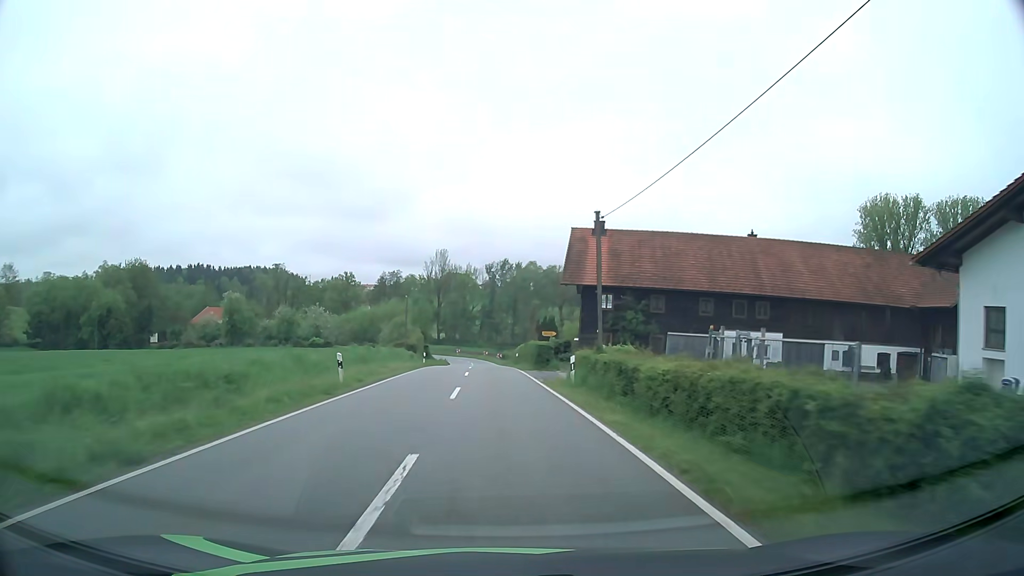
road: tertiary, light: Day
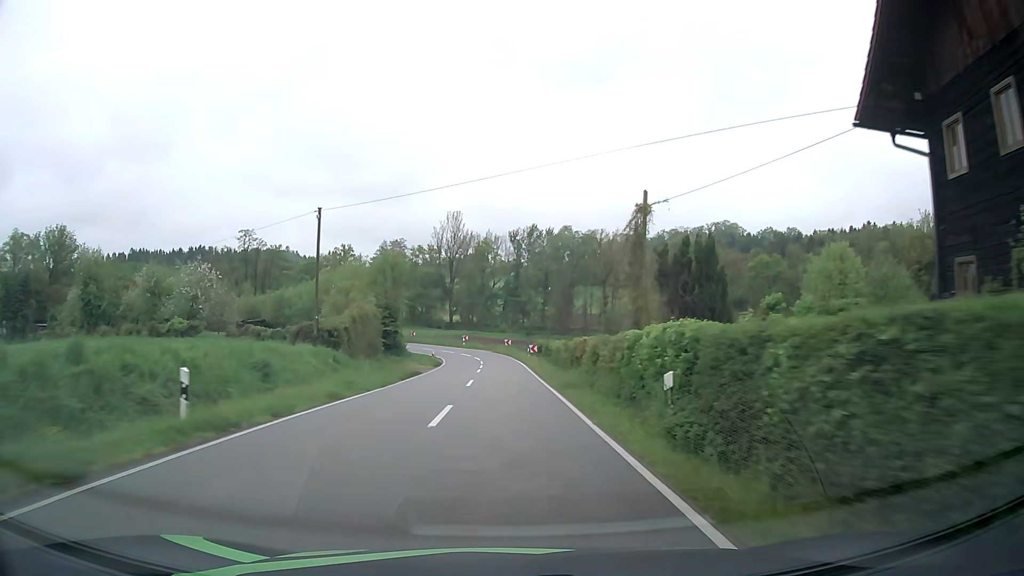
(-1.2, +41.3) m; -2°
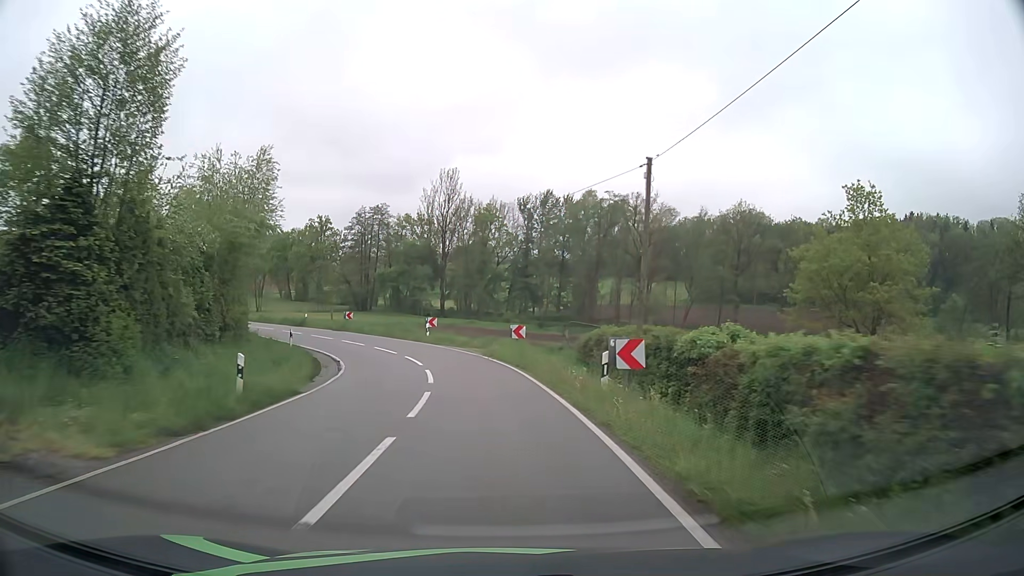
(-0.1, +35.8) m; -1°
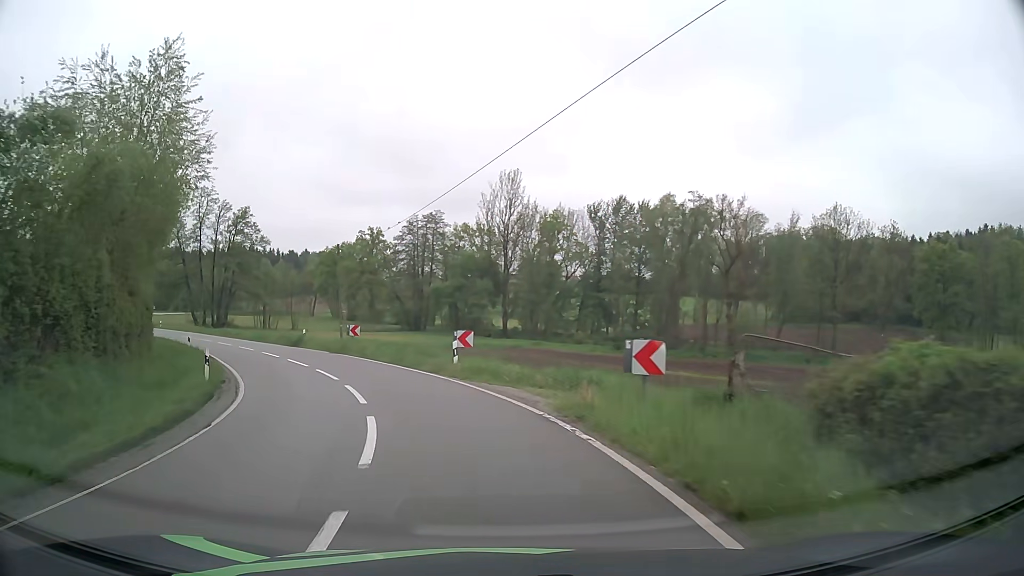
(-0.4, +15.5) m; -5°
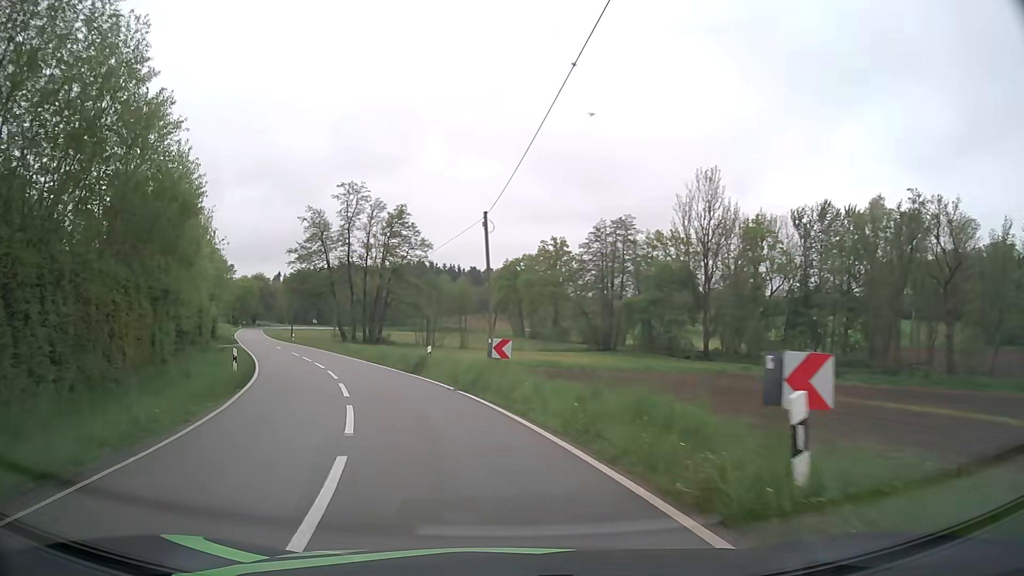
(-2.0, +15.0) m; -16°
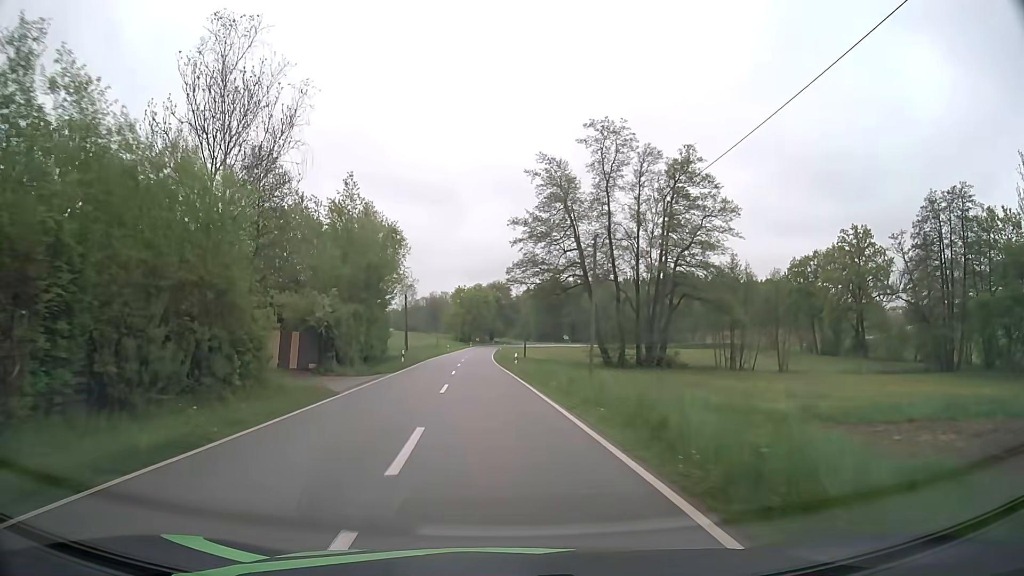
(-8.1, +32.6) m; -22°
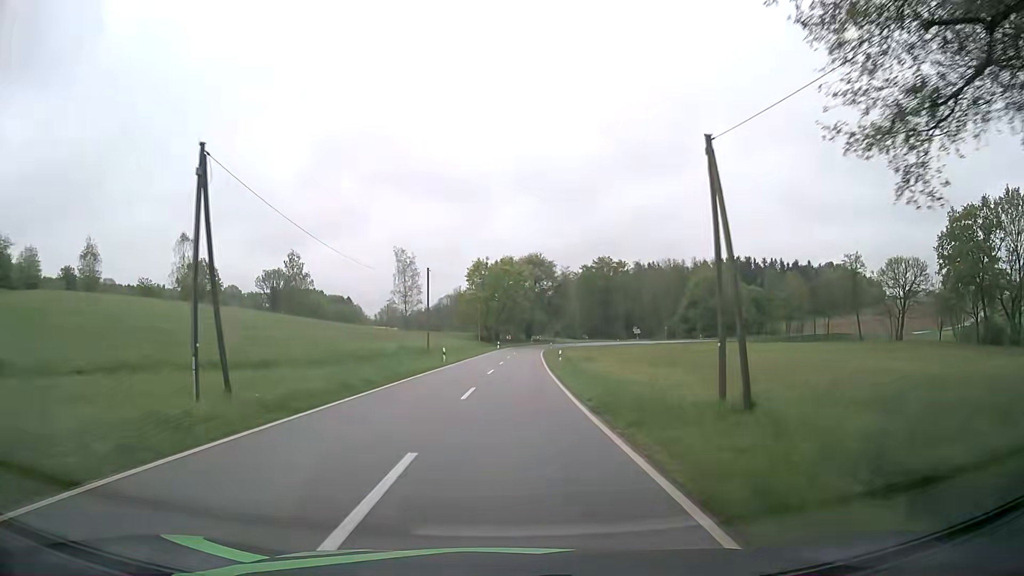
(-2.3, +51.5) m; -3°
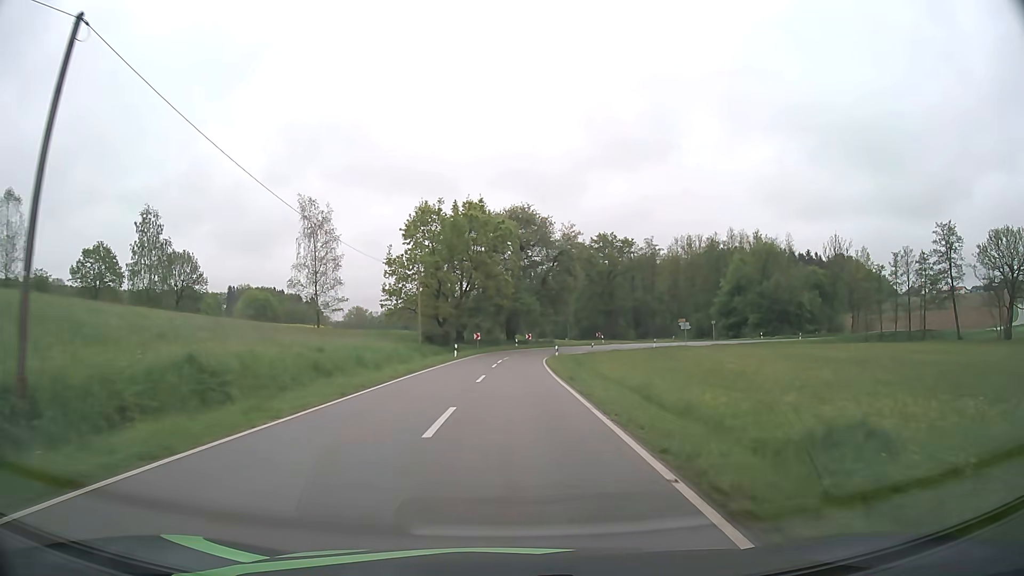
(+0.8, +42.9) m; +2°
(0, +10) (0, +20) (0, +30) (+1, +40) (+1, +50) (+4, +60) (+10, +68) (+18, +74) (+27, +78) (+36, +81) m
